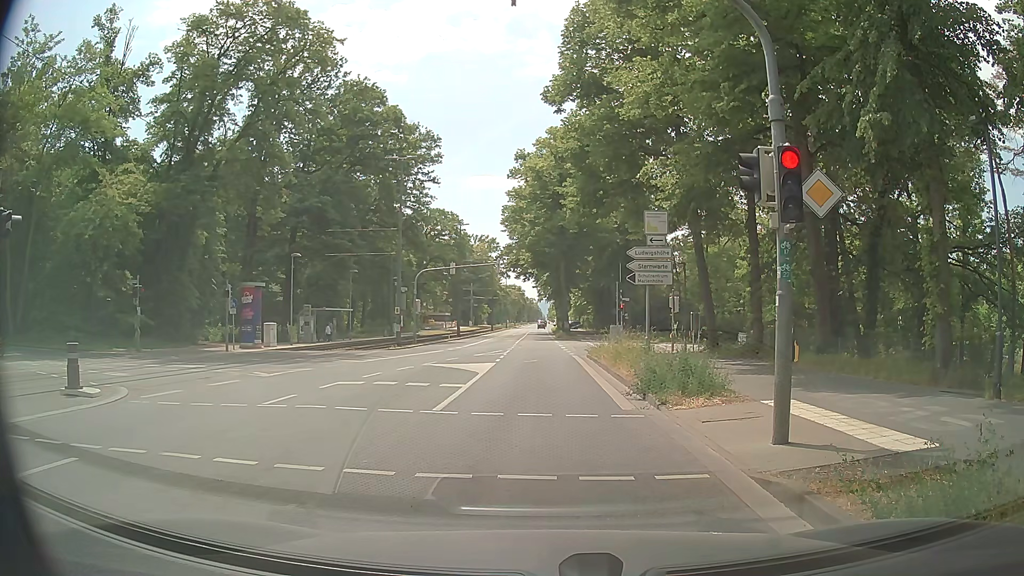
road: tertiary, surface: asphalt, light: Day
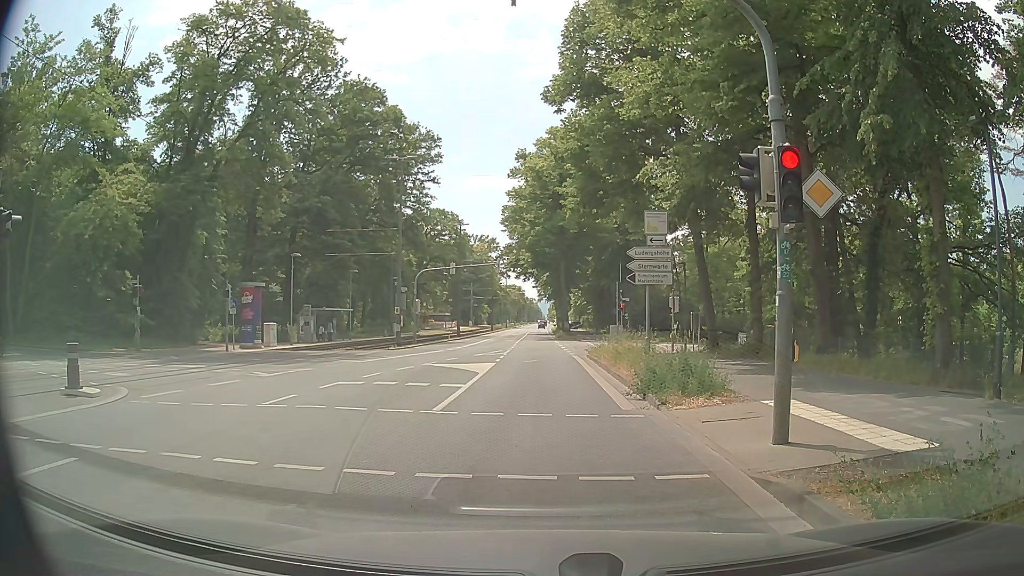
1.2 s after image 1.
(0.0, 0.0) m; 0°
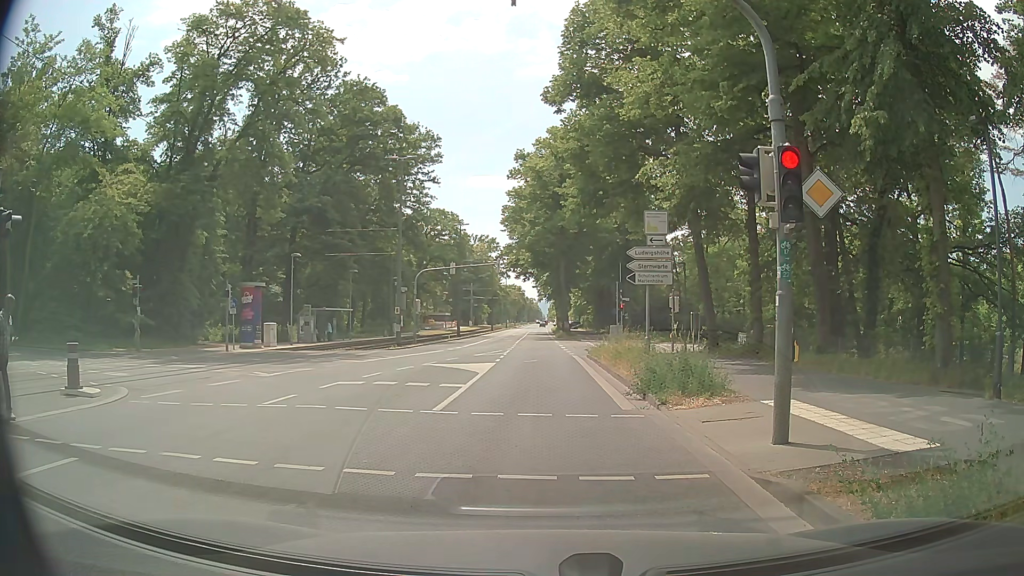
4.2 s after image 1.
(0.0, 0.0) m; 0°
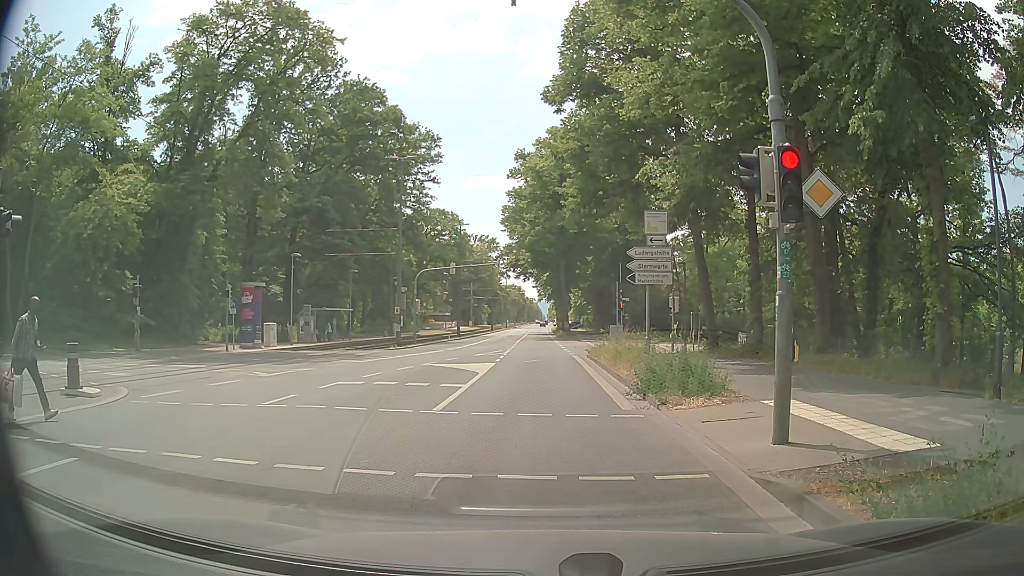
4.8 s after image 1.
(0.0, 0.0) m; 0°
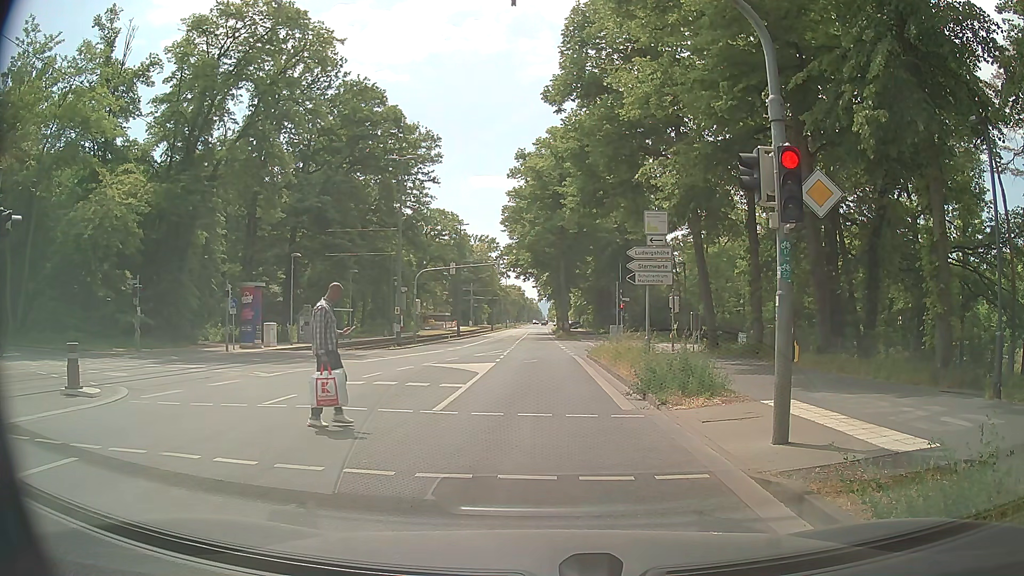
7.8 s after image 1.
(0.0, 0.0) m; 0°
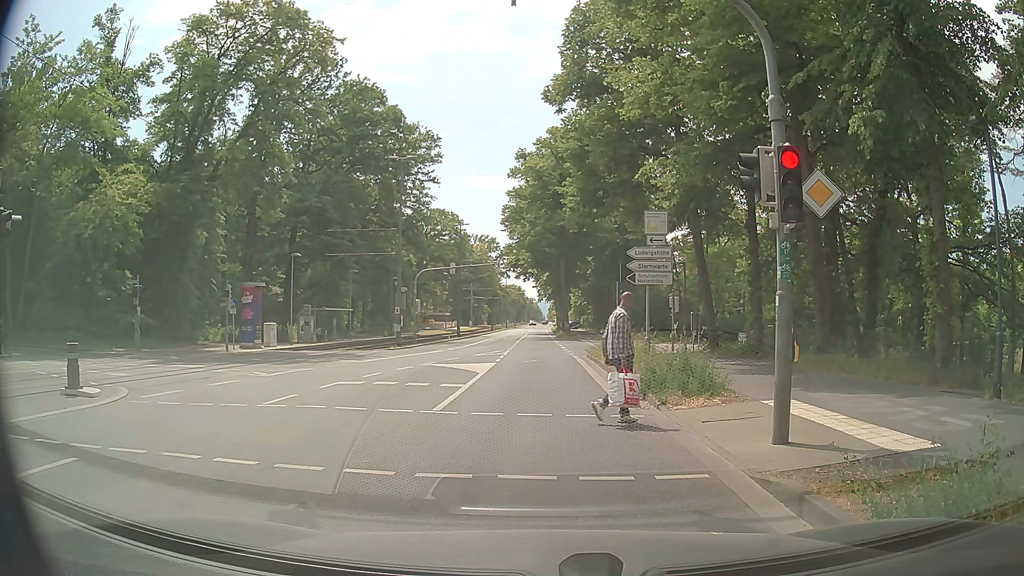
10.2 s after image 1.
(0.0, 0.0) m; 0°
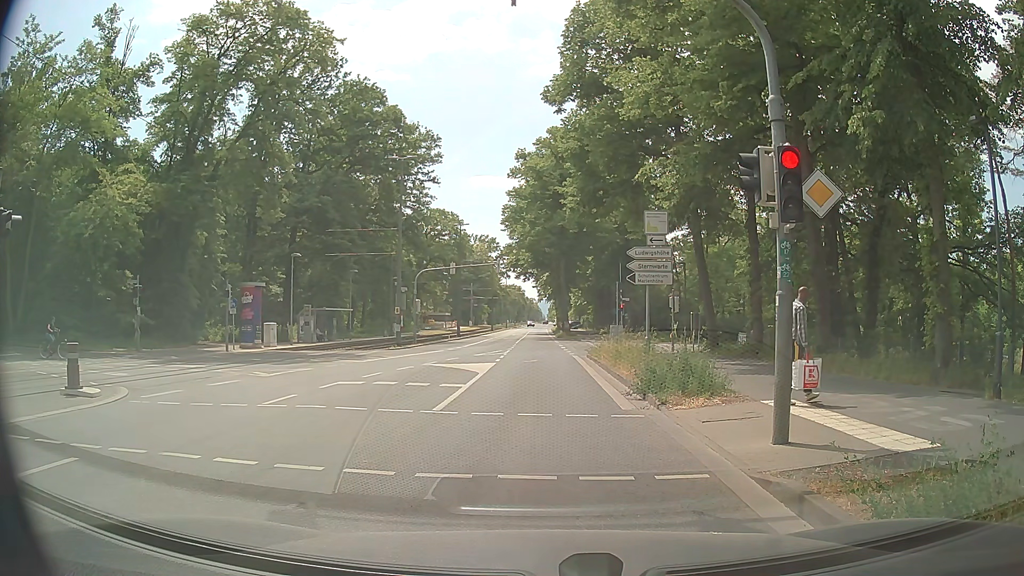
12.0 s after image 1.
(0.0, 0.0) m; 0°
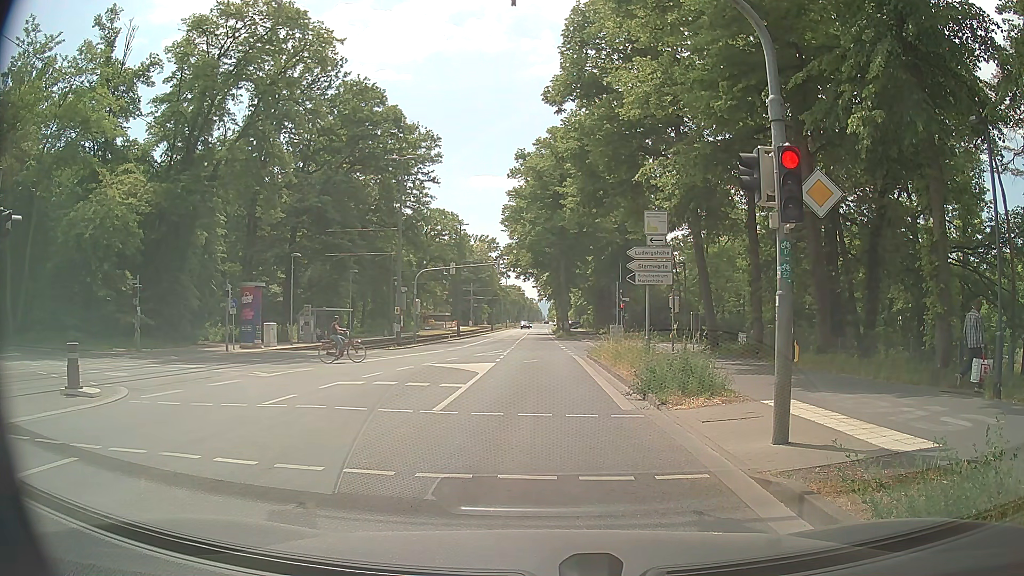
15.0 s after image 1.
(0.0, 0.0) m; 0°
